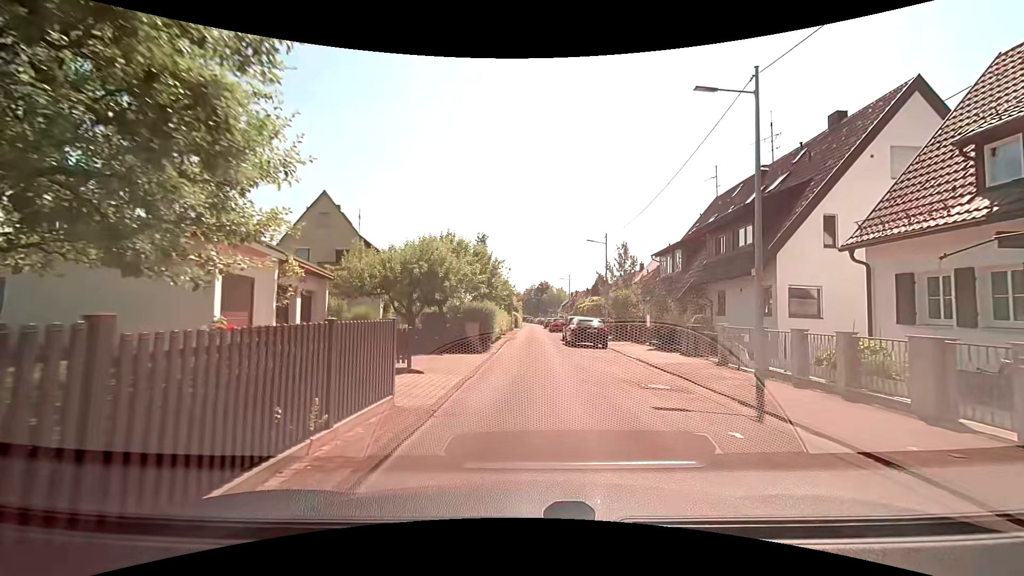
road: residential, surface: asphalt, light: Day
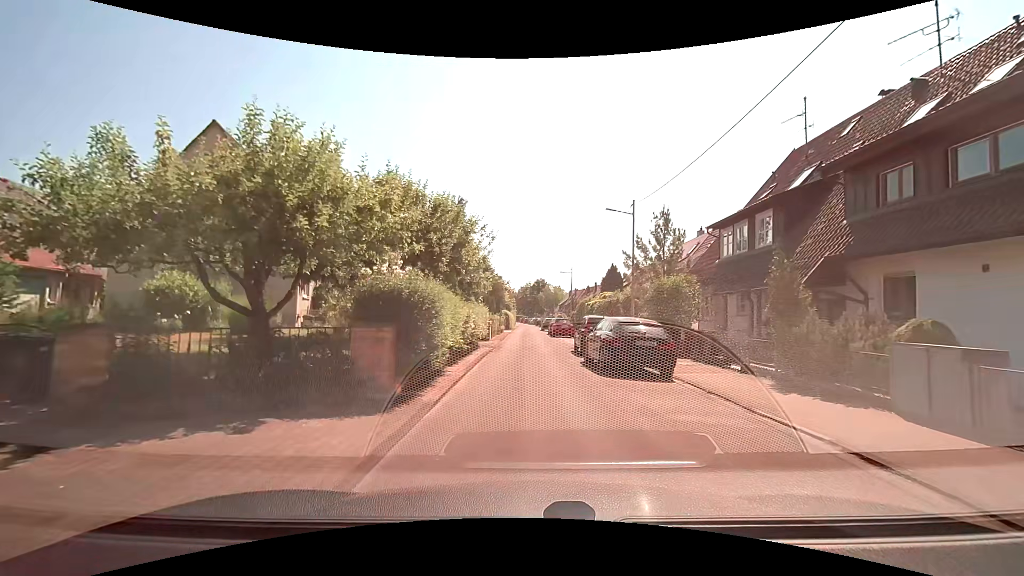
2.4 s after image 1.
(0.0, +11.7) m; 0°
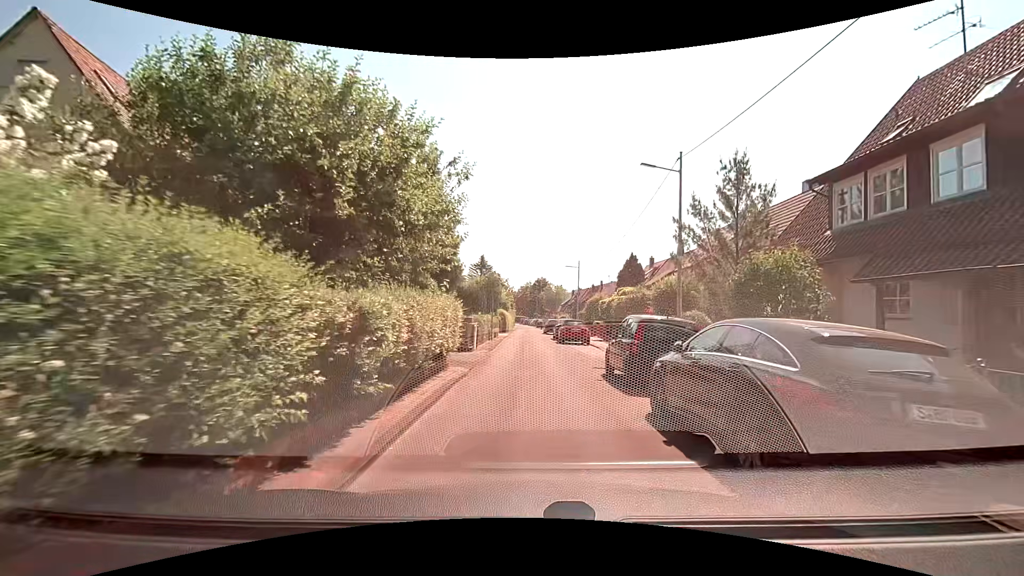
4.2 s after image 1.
(+0.1, +8.4) m; +1°
(0, +10) (0, +20) (0, +30) (0, +40) (0, +50) (0, +60) (+1, +70) (0, +80) (0, +90) (0, +100) m
